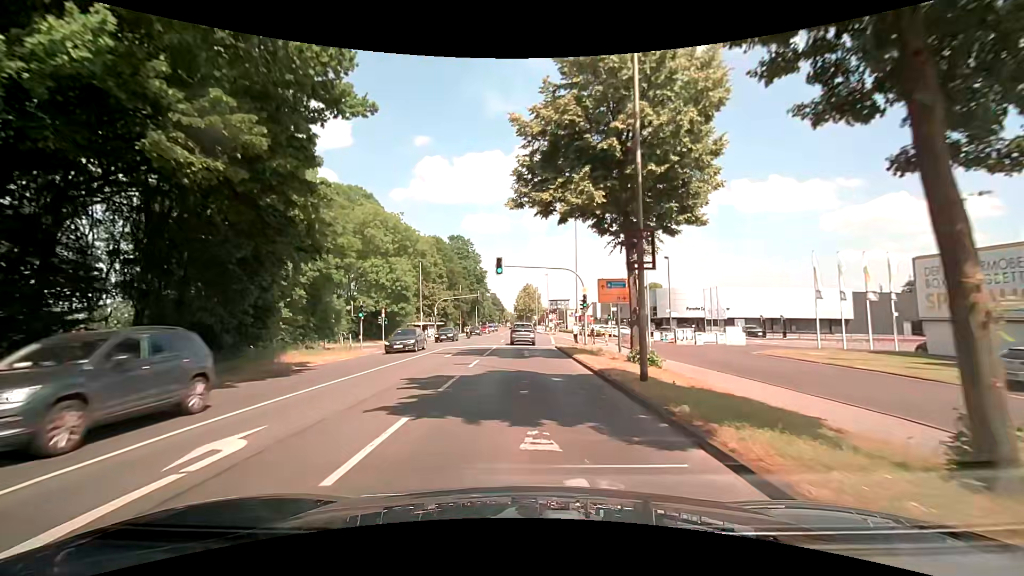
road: secondary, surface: asphalt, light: Day
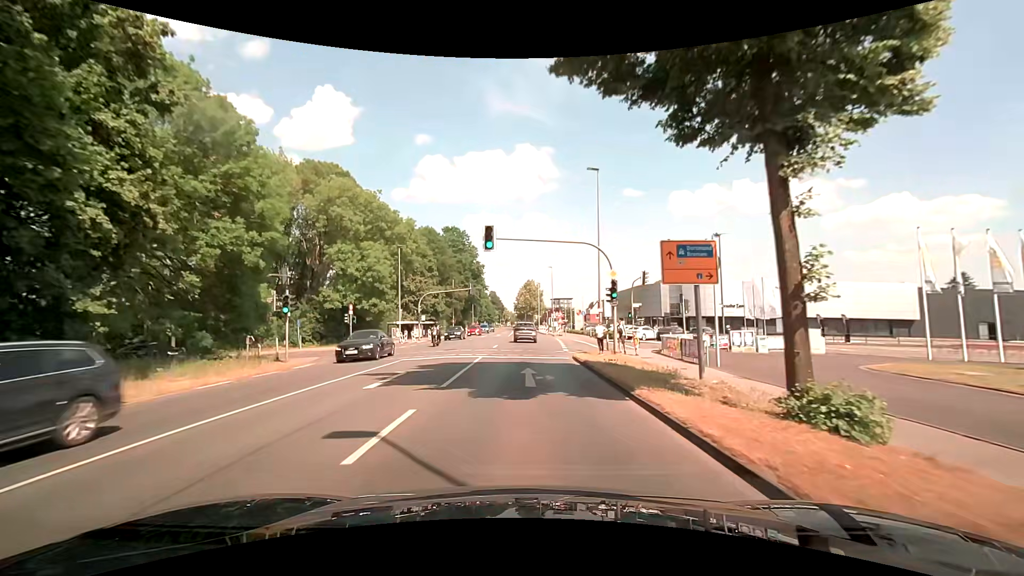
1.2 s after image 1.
(+0.1, +11.4) m; +1°
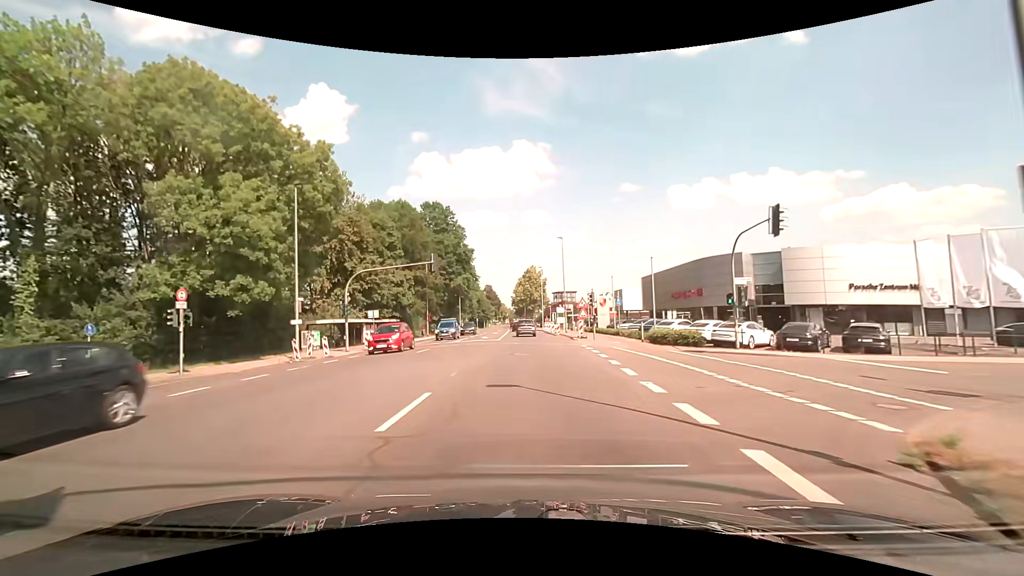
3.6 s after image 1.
(-0.1, +23.9) m; 0°
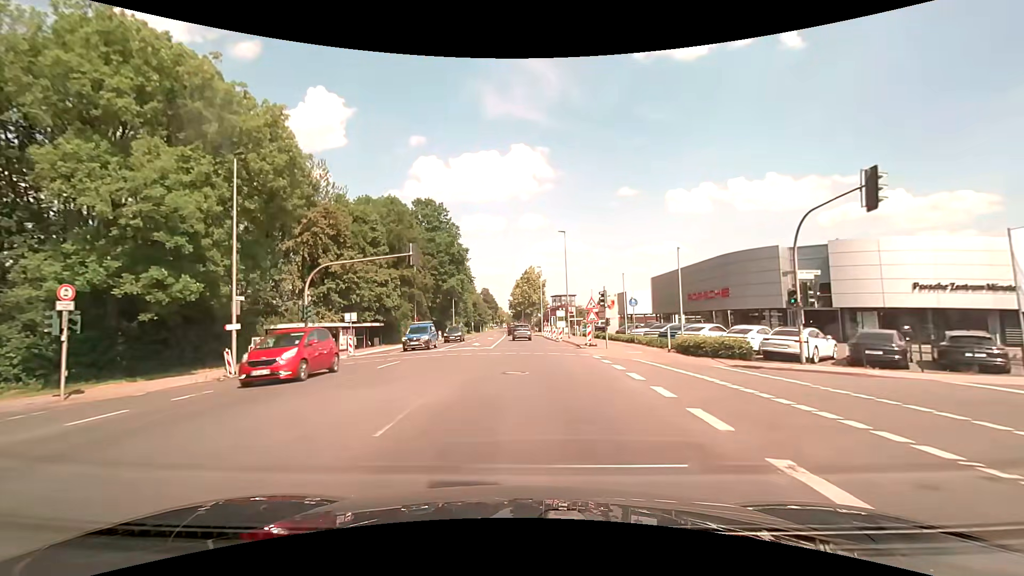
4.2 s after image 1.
(0.0, +6.0) m; 0°
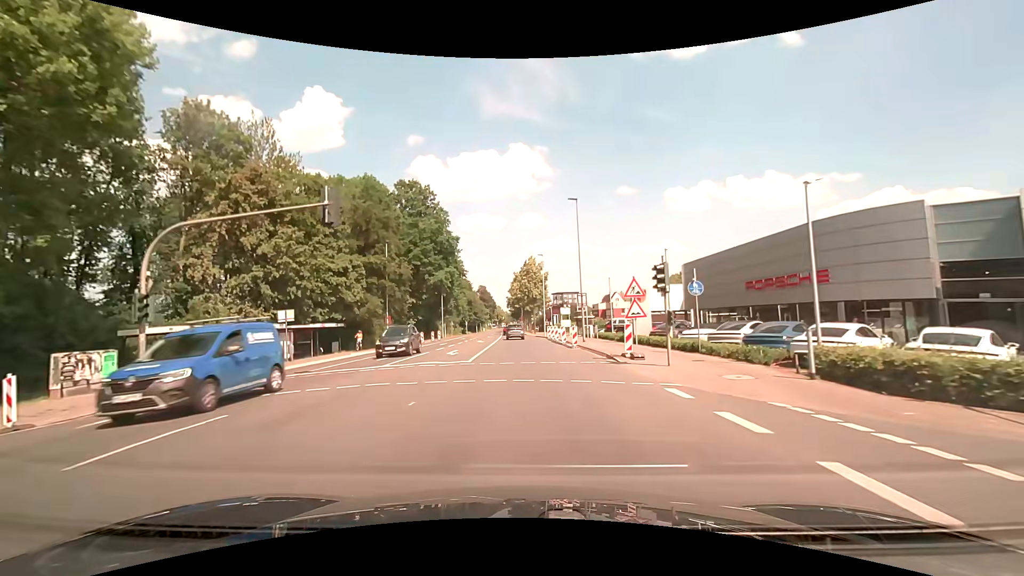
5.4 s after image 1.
(+0.1, +12.3) m; 0°
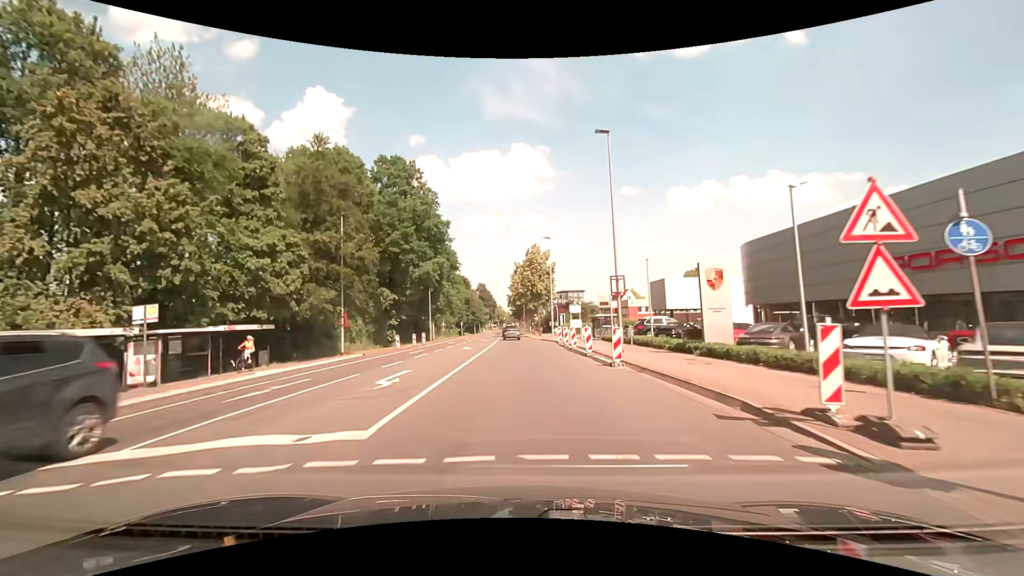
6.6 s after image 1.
(-0.1, +12.7) m; -1°
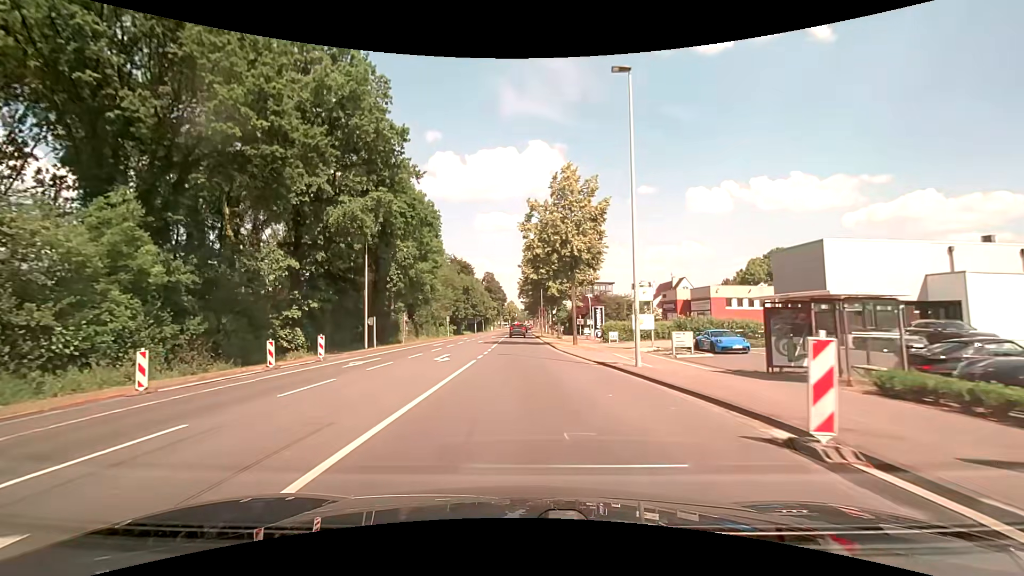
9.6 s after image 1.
(-0.3, +33.3) m; -1°
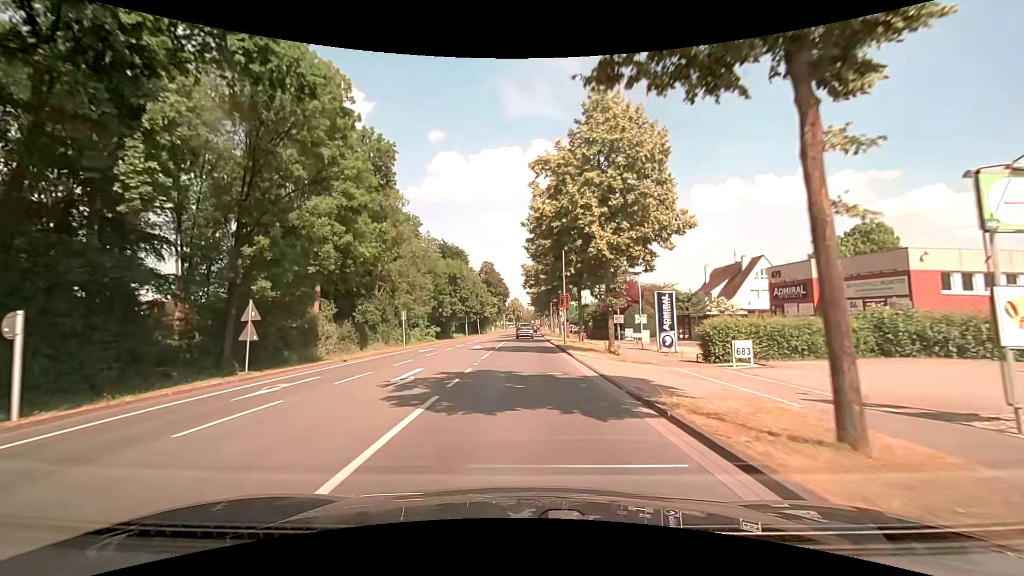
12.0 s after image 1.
(-0.3, +27.5) m; -1°
(0, +10) (0, +20) (0, +30) (0, +40) (0, +50) (0, +60) (0, +70) (0, +80) (+1, +90) (+1, +100) m
